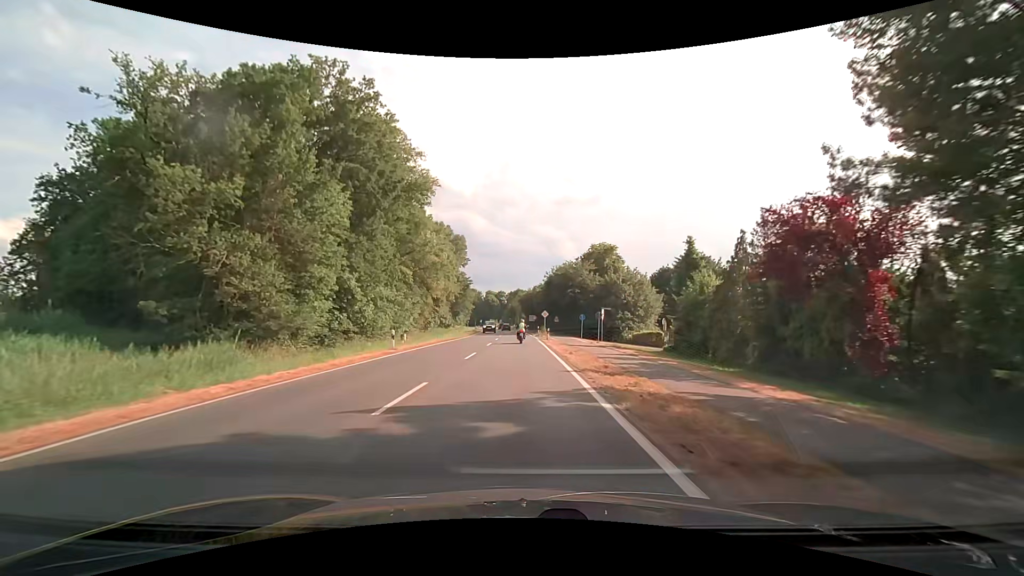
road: secondary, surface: asphalt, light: Day
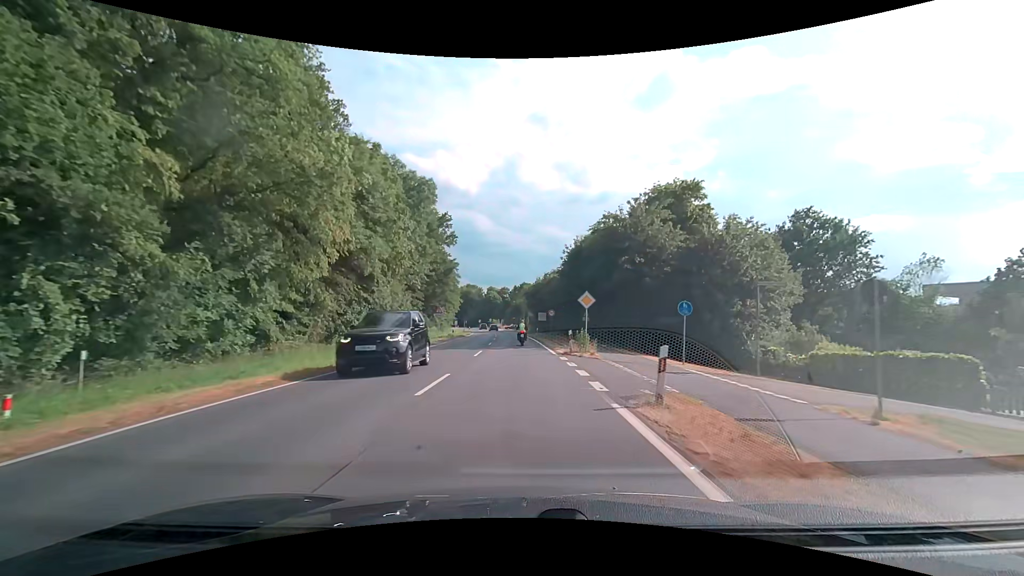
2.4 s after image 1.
(0.0, +33.6) m; 0°
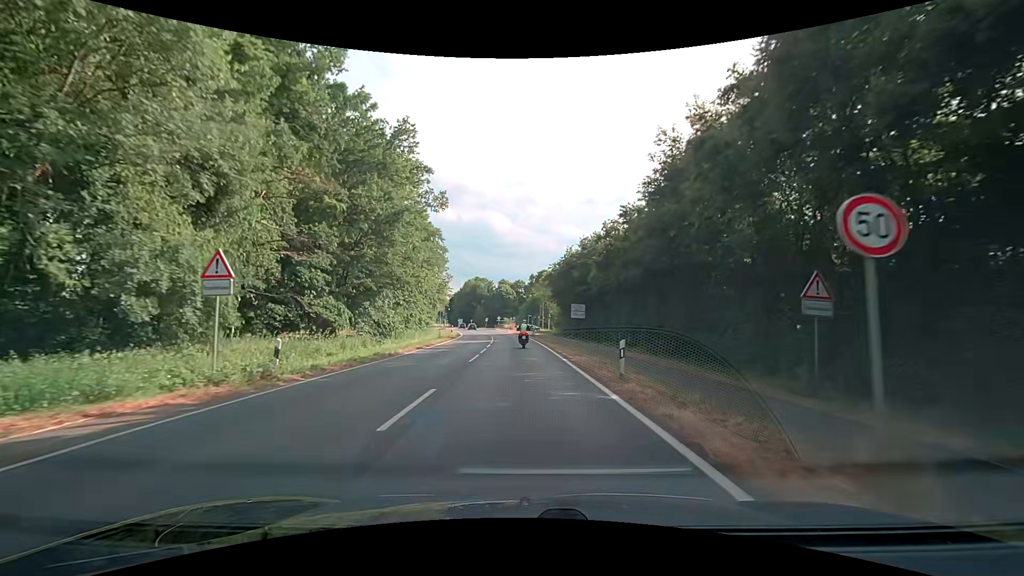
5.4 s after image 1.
(-0.8, +39.0) m; -3°
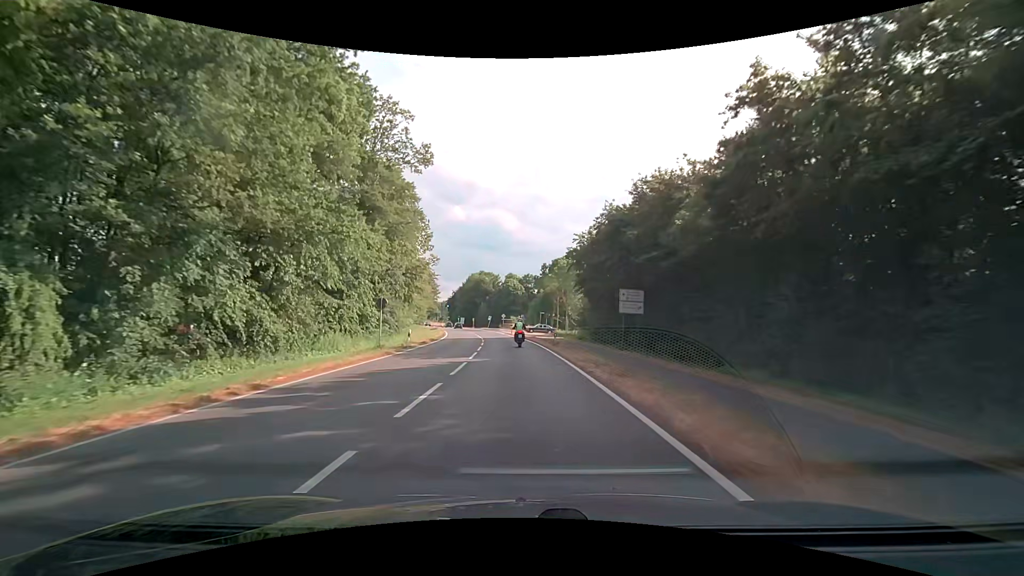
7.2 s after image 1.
(0.0, +23.1) m; -1°
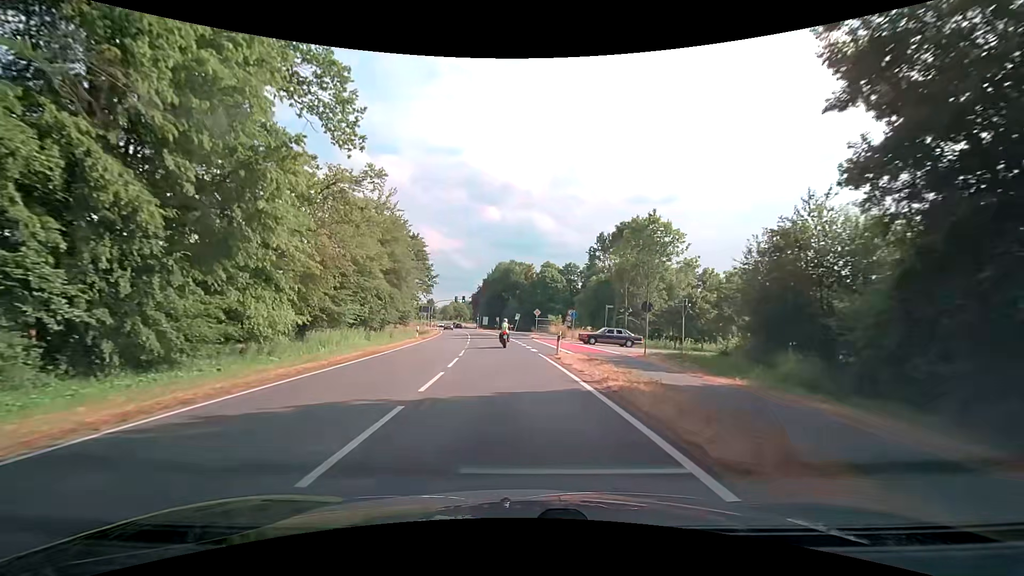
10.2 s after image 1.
(-1.1, +38.8) m; -4°
(0, +10) (-1, +20) (-1, +30) (-2, +40) (-3, +50) (-4, +60) (-5, +70) (-7, +80) (-8, +90) (-10, +99) m
